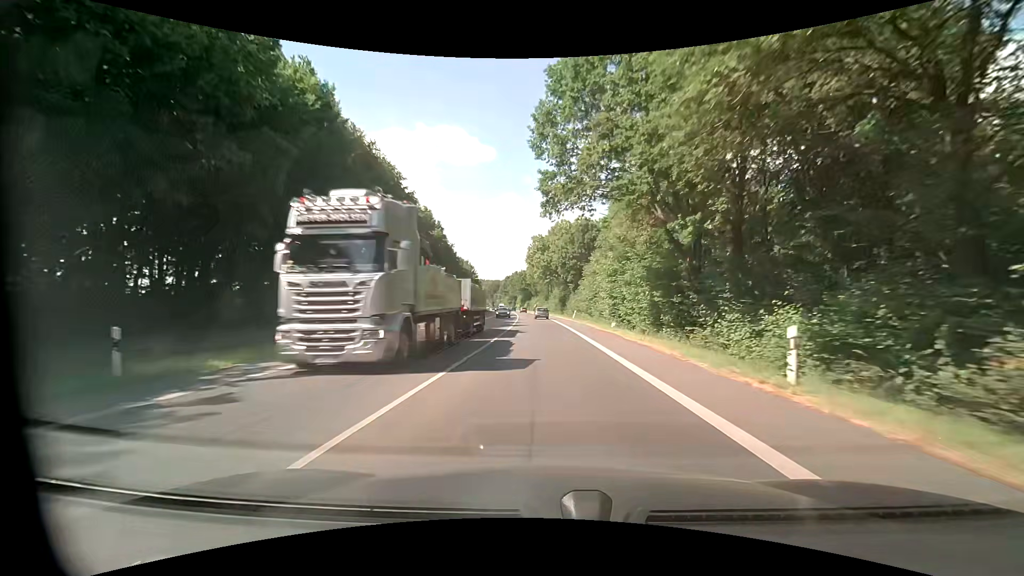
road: primary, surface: asphalt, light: Day
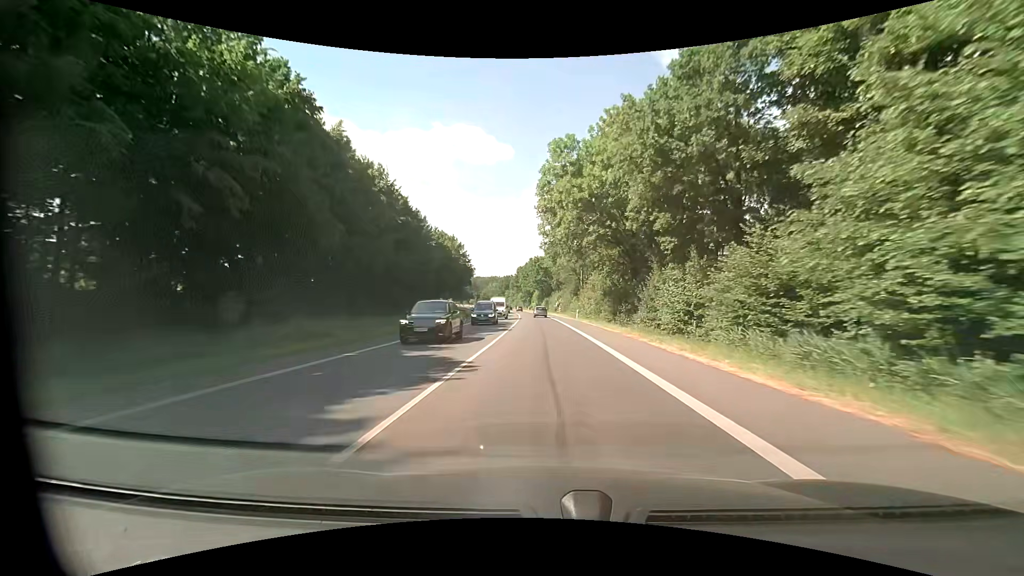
(-1.1, +54.5) m; -2°
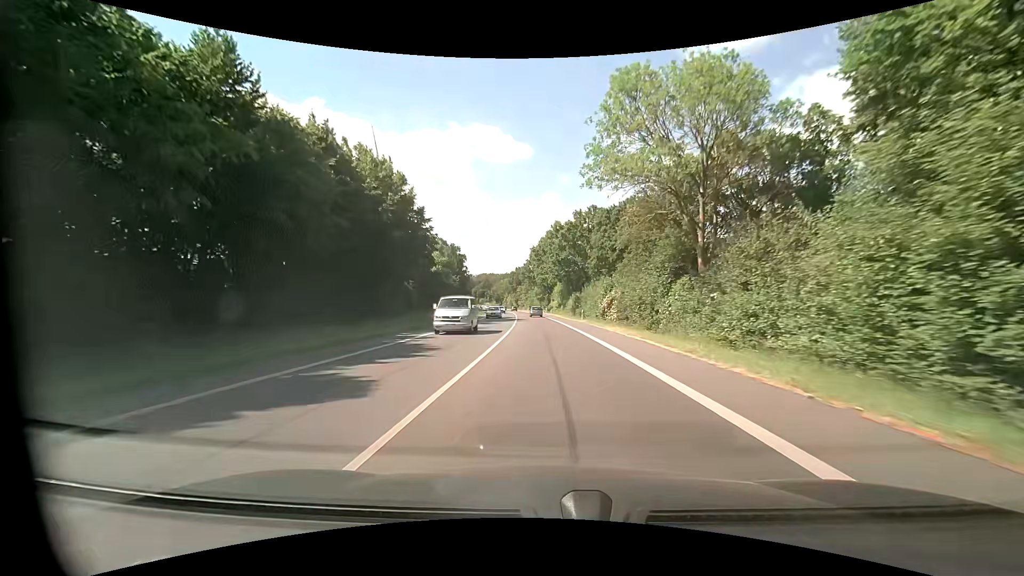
(-1.4, +56.6) m; -3°
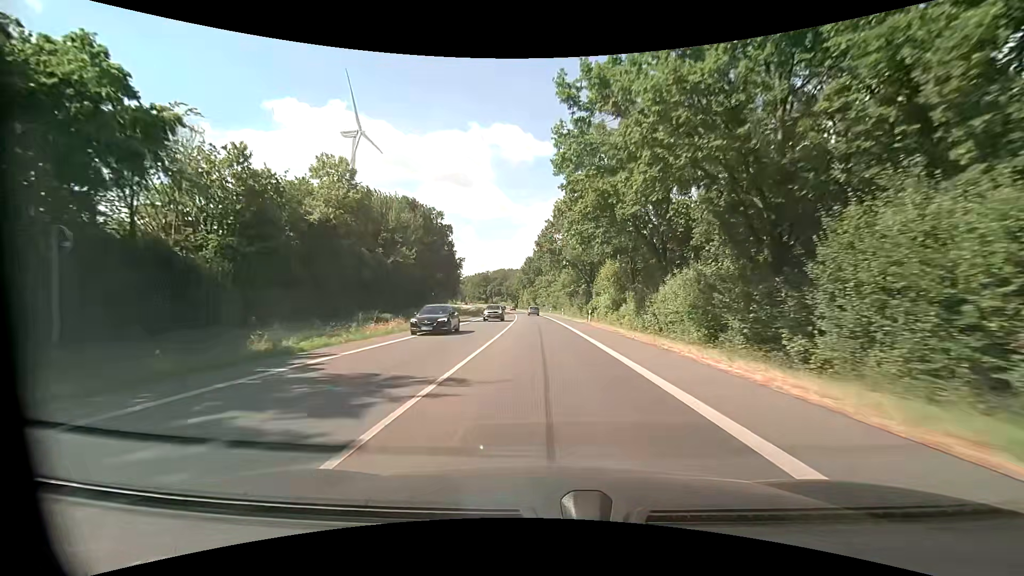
(-0.9, +57.5) m; -2°
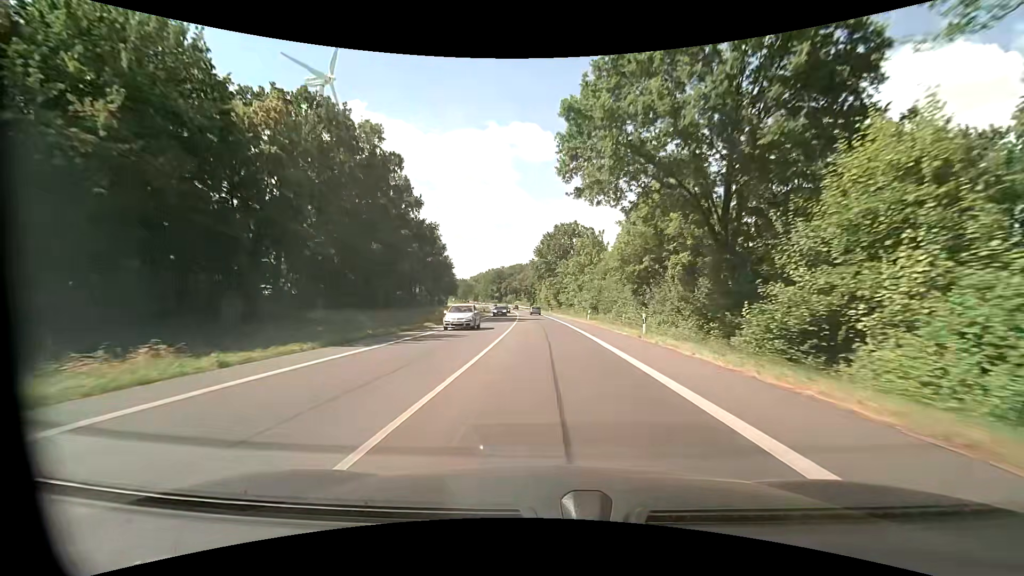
(-1.1, +46.3) m; -3°
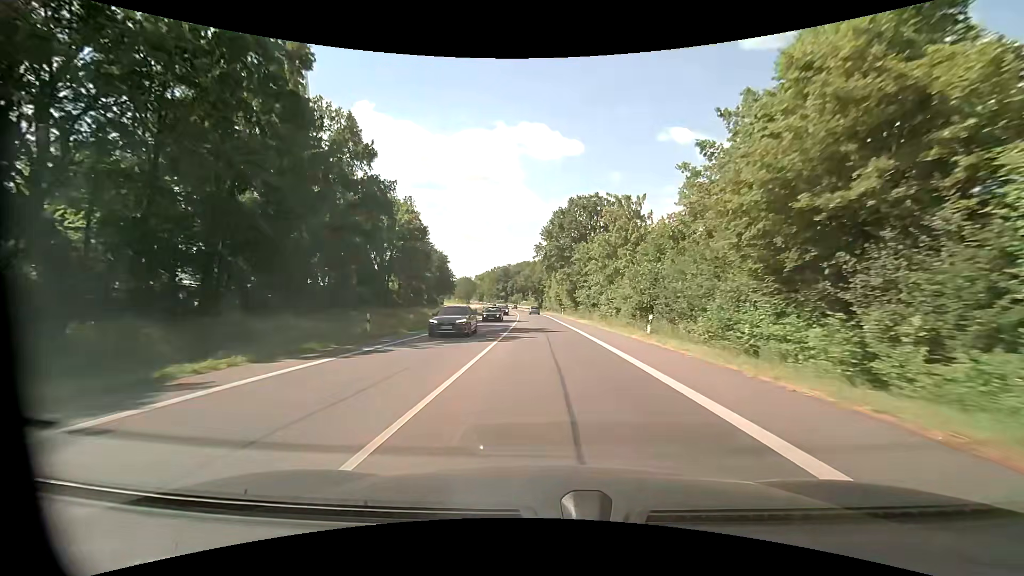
(-0.2, +23.2) m; -1°
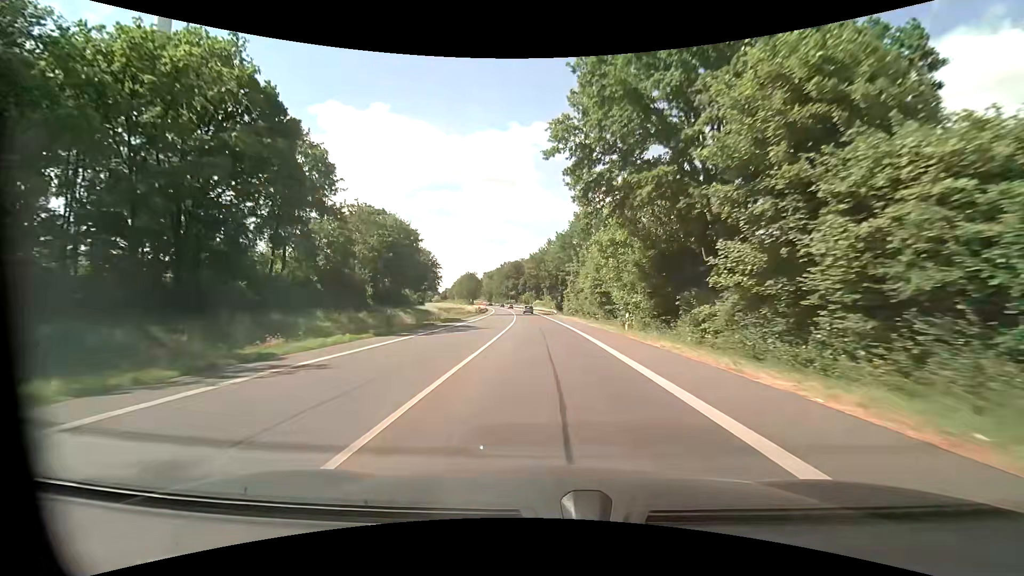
(-0.5, +46.5) m; -2°
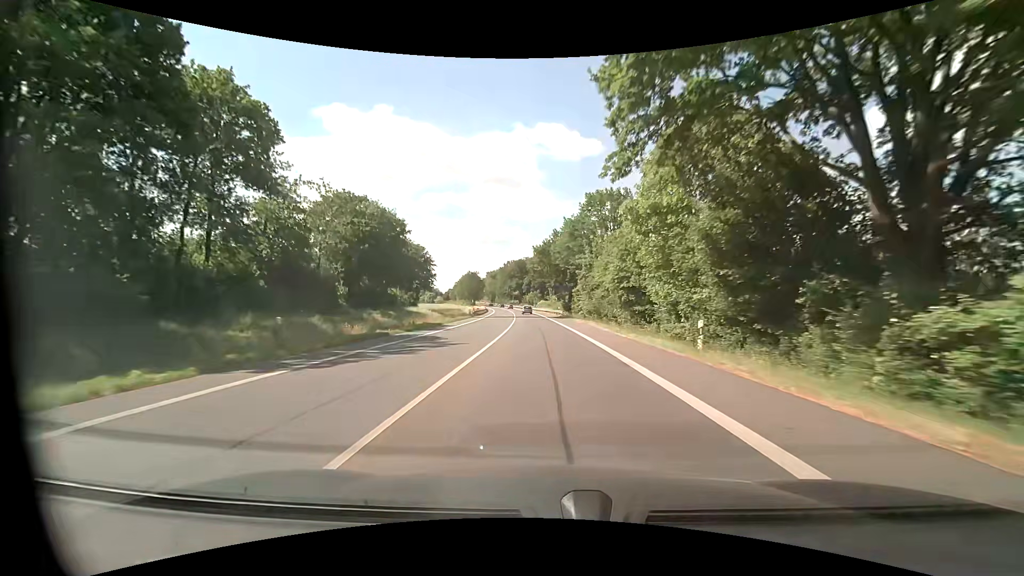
(0.0, +11.6) m; -1°
(0, +10) (0, +20) (0, +30) (-1, +40) (-1, +50) (-2, +60) (-2, +70) (-3, +80) (-4, +90) (-4, +100) m
